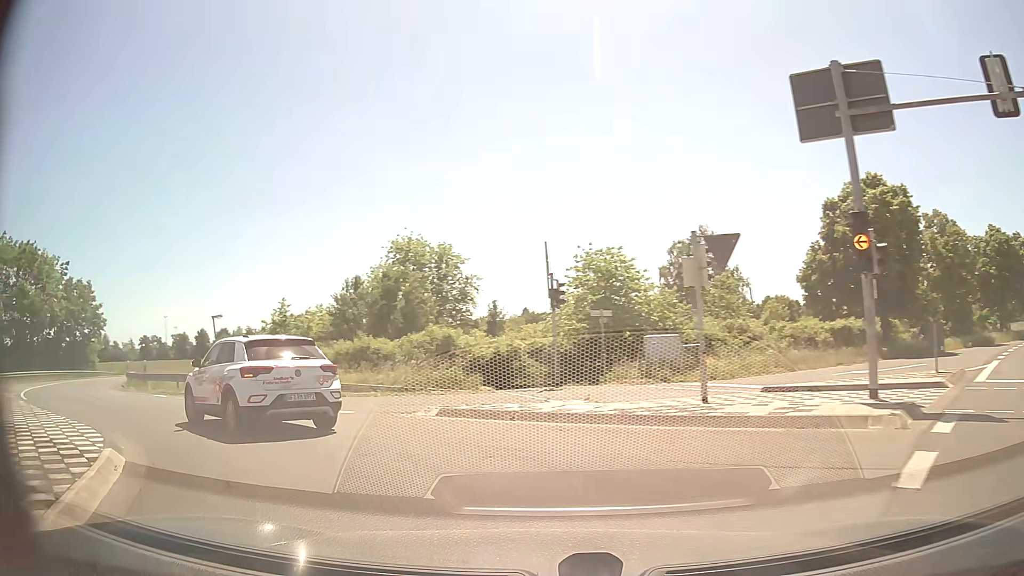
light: Day
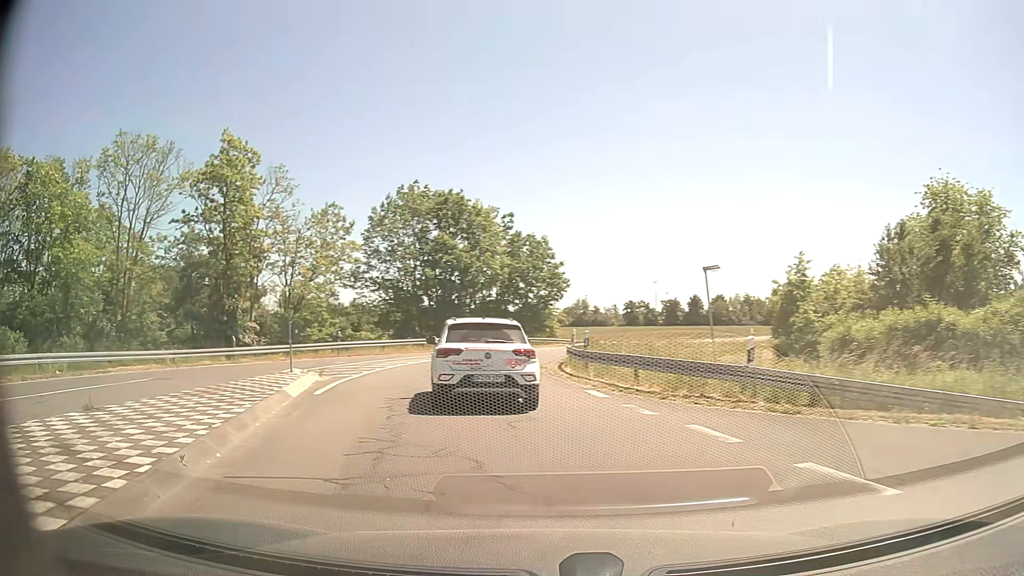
(-4.1, +10.6) m; -43°
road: tertiary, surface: asphalt
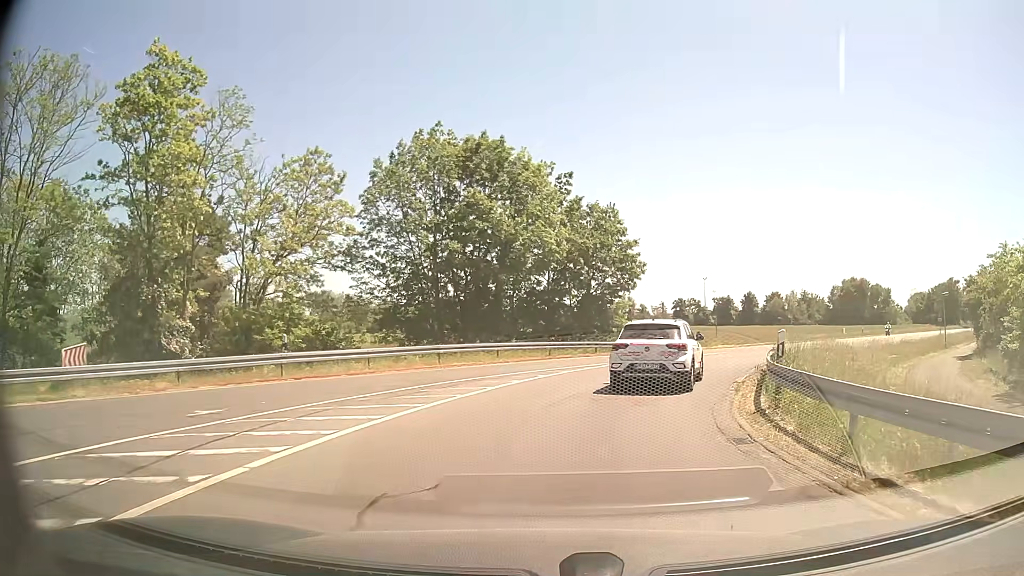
(-1.9, +16.6) m; -3°
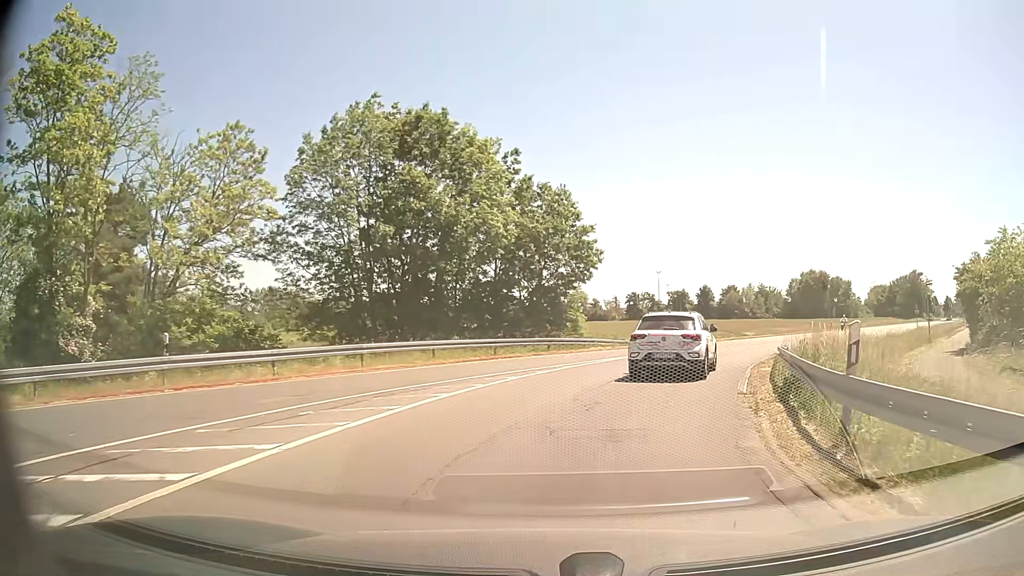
(+0.2, +4.6) m; +4°
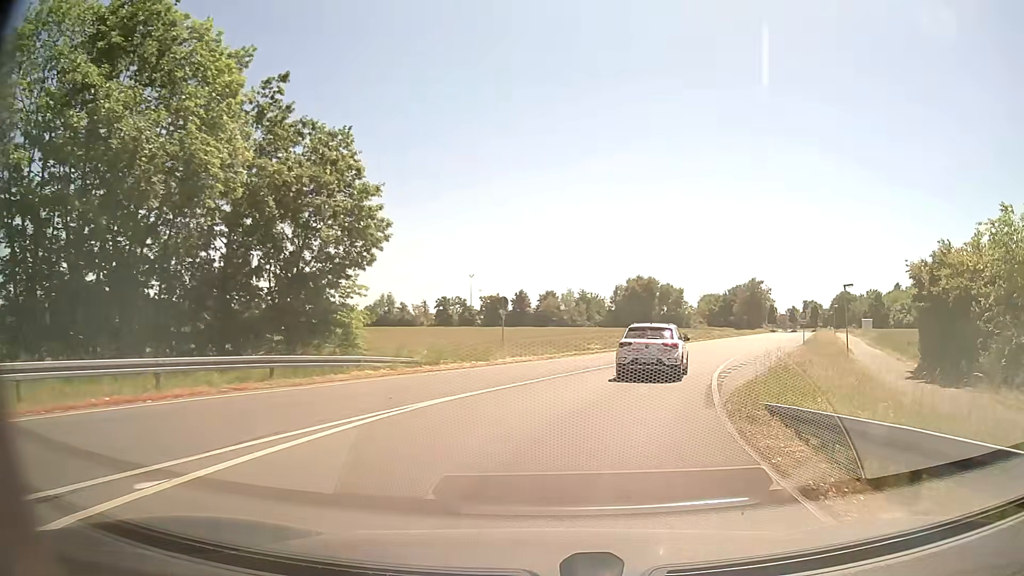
(+2.0, +14.5) m; +16°
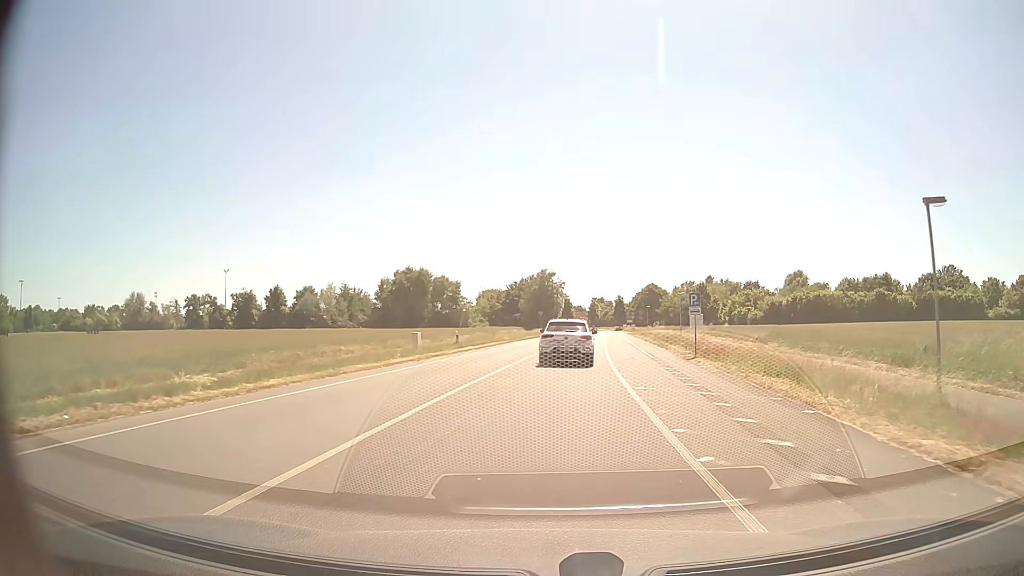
(+5.4, +27.1) m; +19°
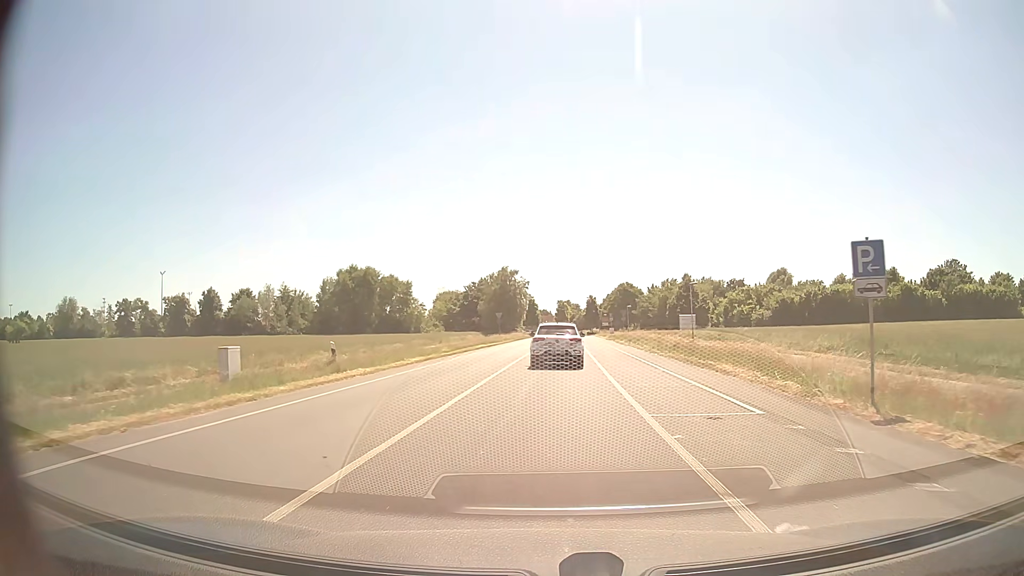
(+0.5, +18.6) m; +3°
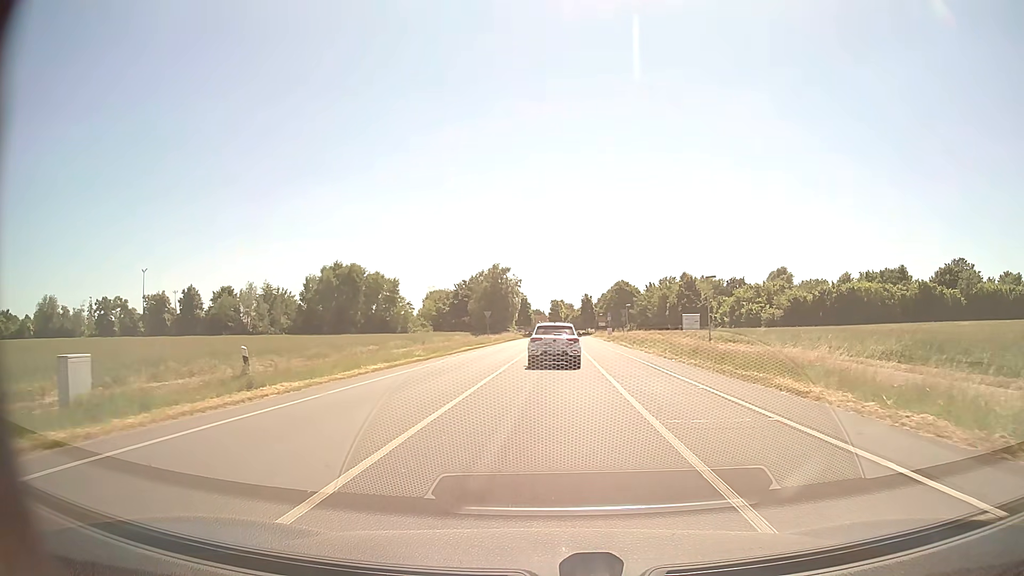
(+0.1, +6.5) m; +1°
(0, +10) (0, +20) (0, +30) (+1, +40) (+1, +50) (+1, +60) (+1, +70) (+2, +80) (+2, +90) (+3, +100) m
